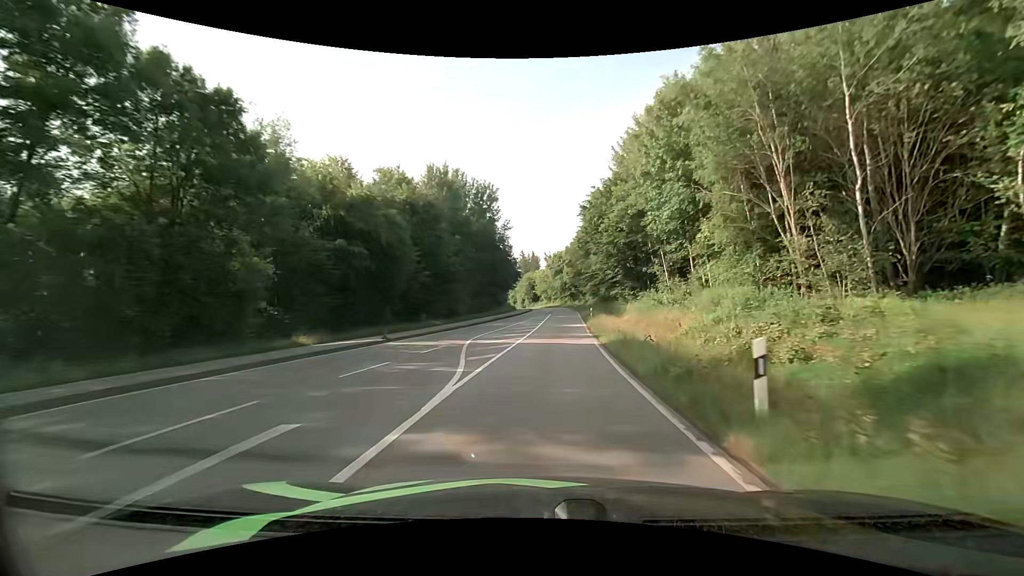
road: secondary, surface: asphalt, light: Day
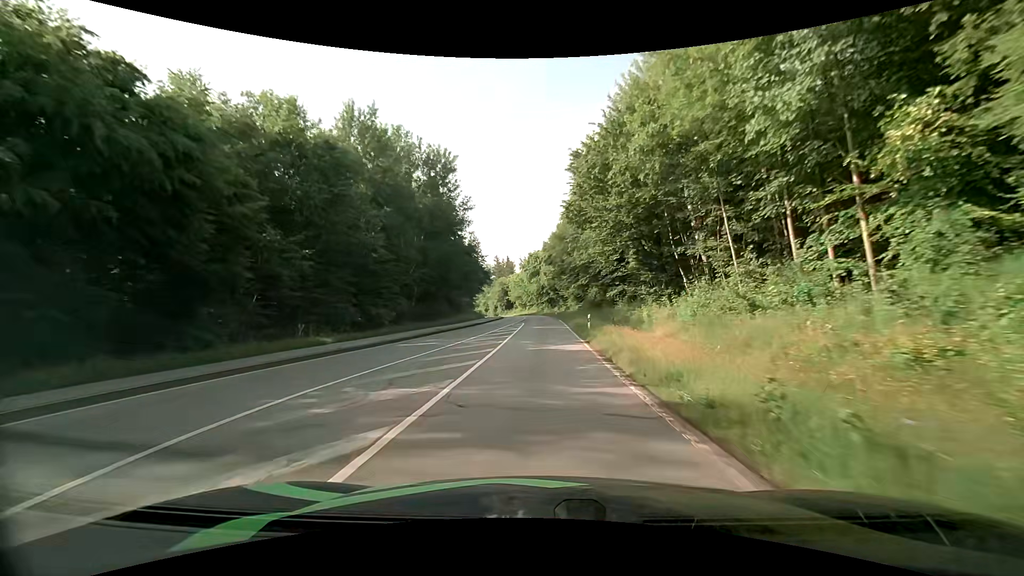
(+0.6, +18.7) m; +3°
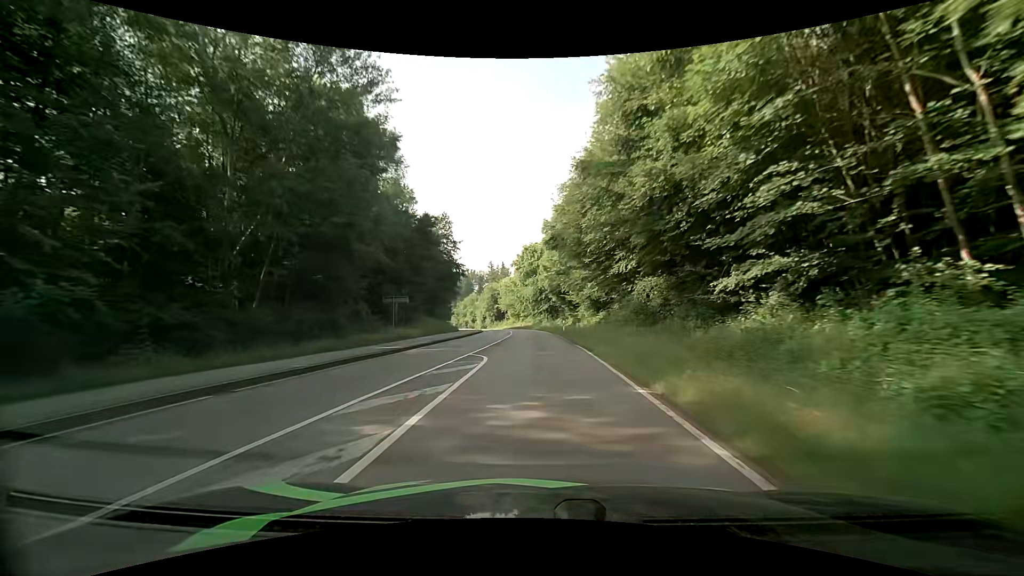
(+0.3, +29.8) m; +1°
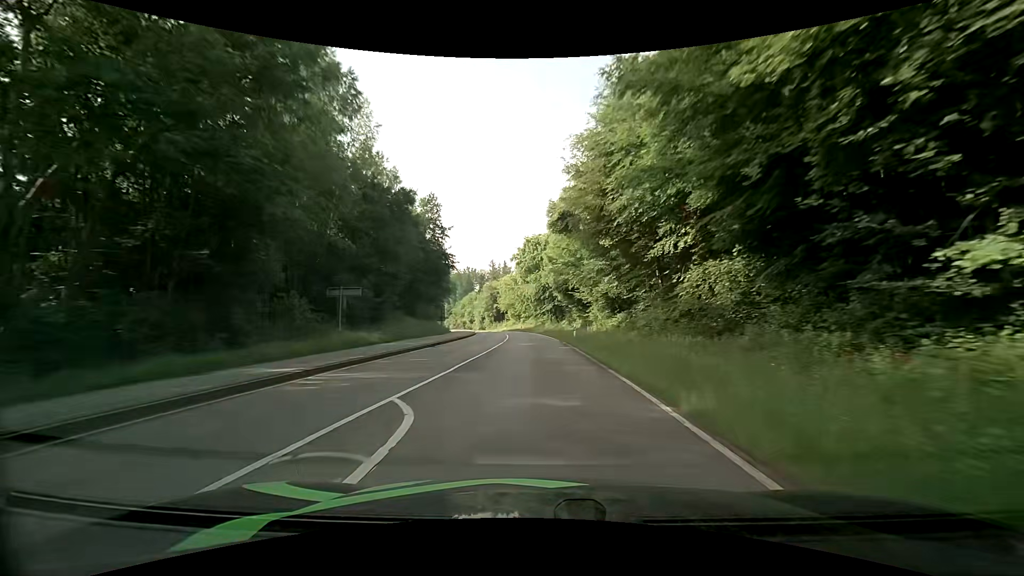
(-0.1, +10.1) m; 0°
